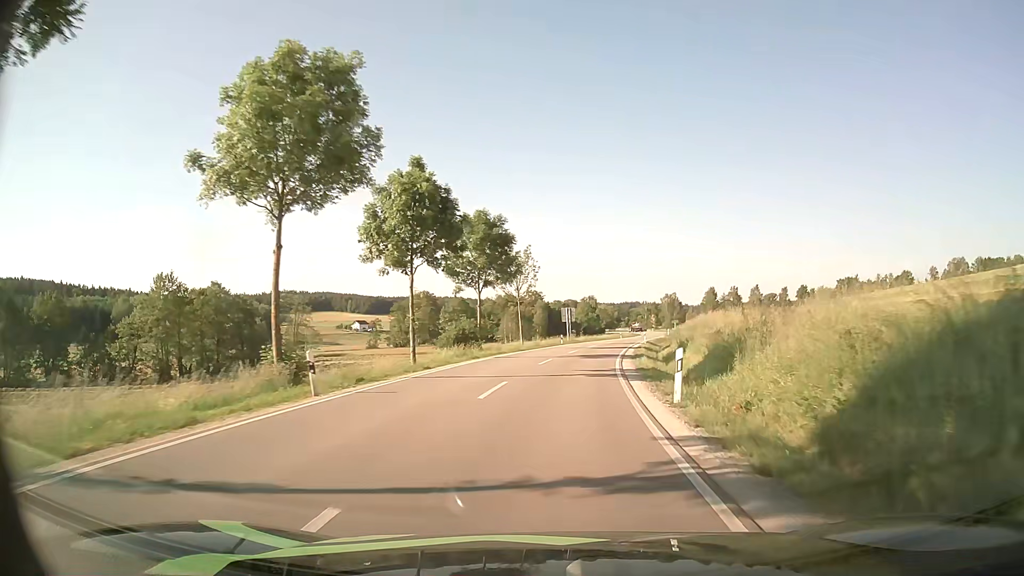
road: secondary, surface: asphalt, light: Day
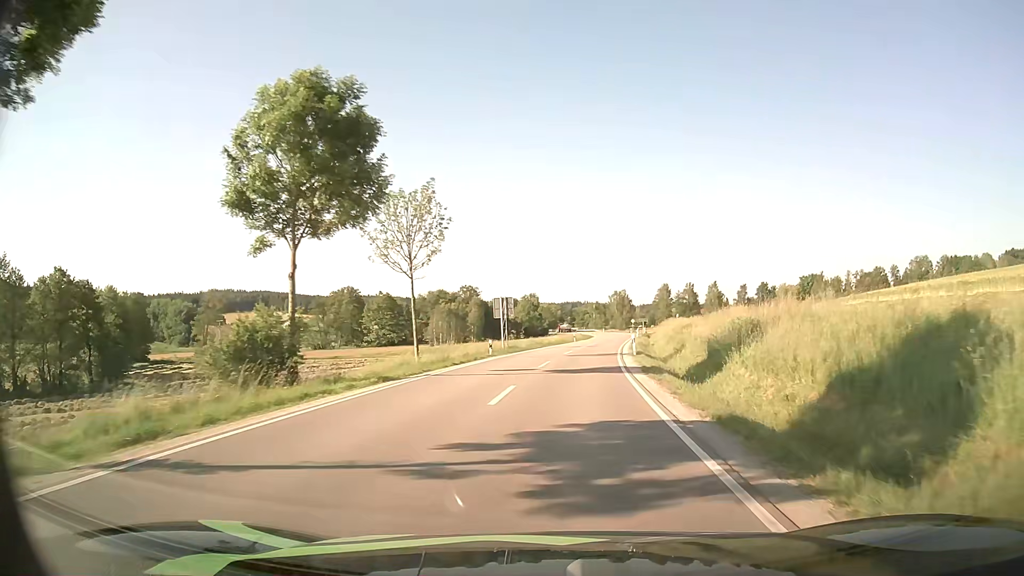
(+1.1, +24.8) m; +5°
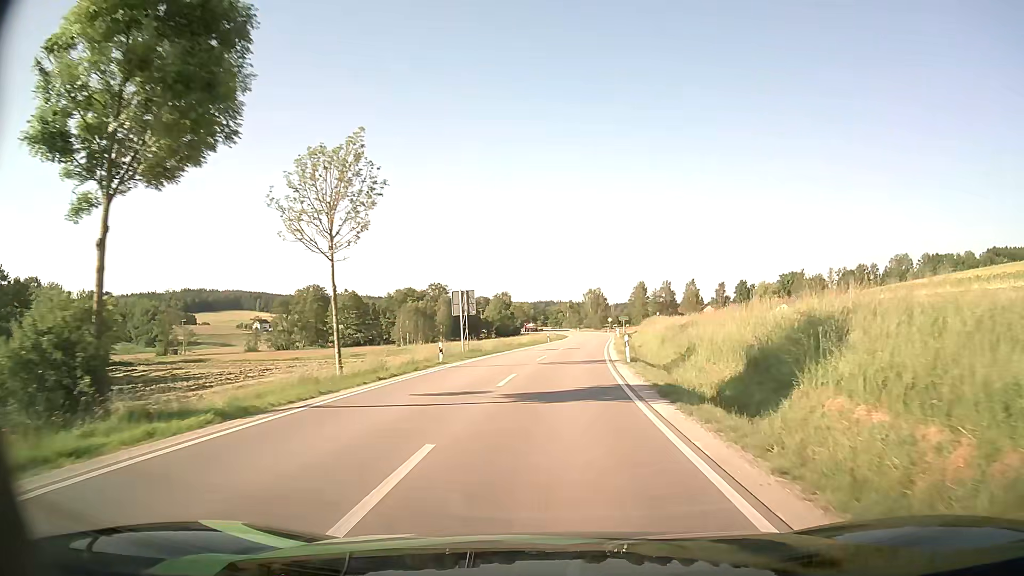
(+0.2, +8.1) m; +2°
(0, +10) (+1, +20) (+2, +30) (+2, +40) (+3, +50) (+4, +60) (+5, +70) (+6, +80) (+7, +90) (+9, +100) m
